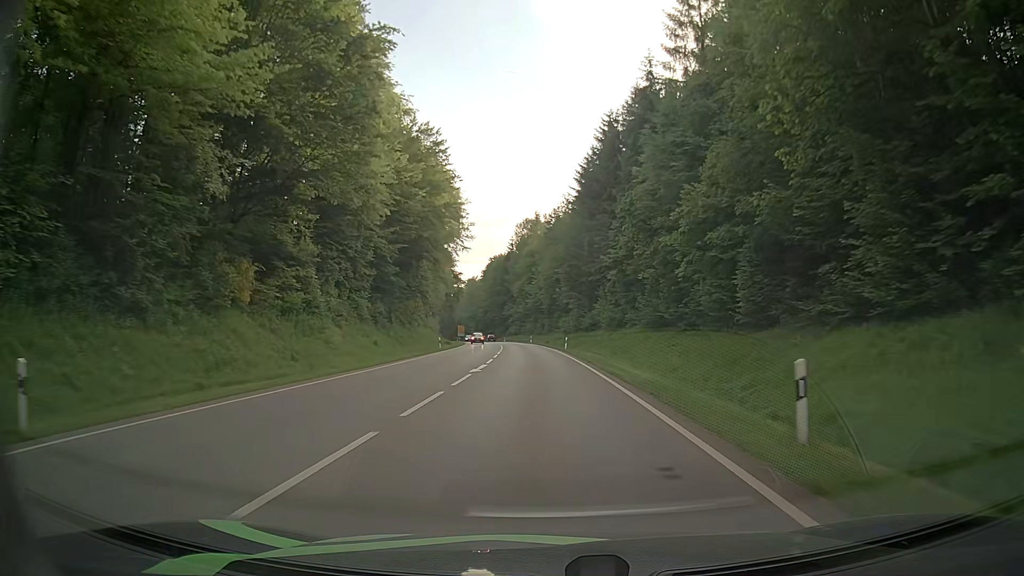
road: secondary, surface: asphalt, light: Day
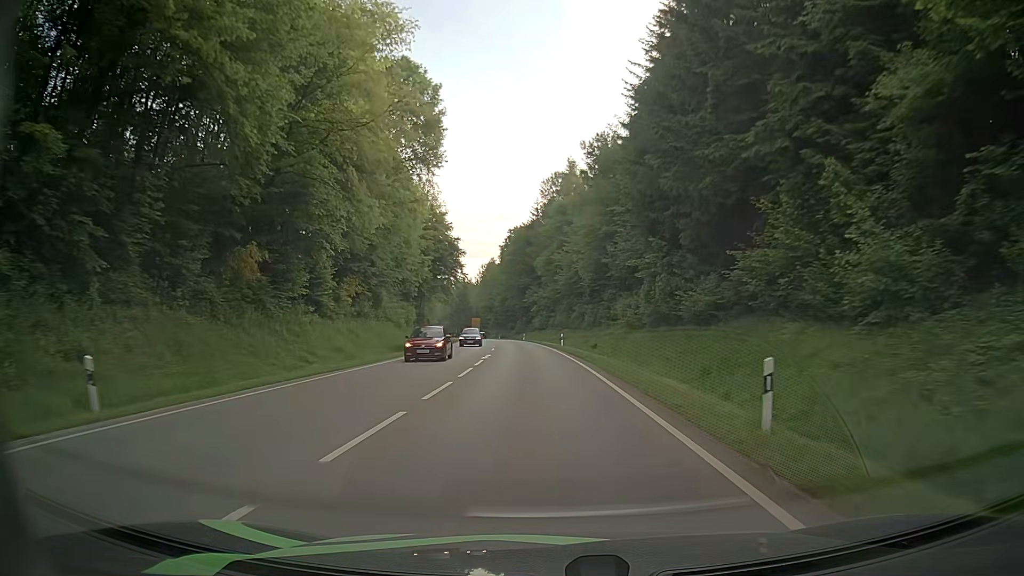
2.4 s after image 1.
(-0.6, +46.0) m; -2°
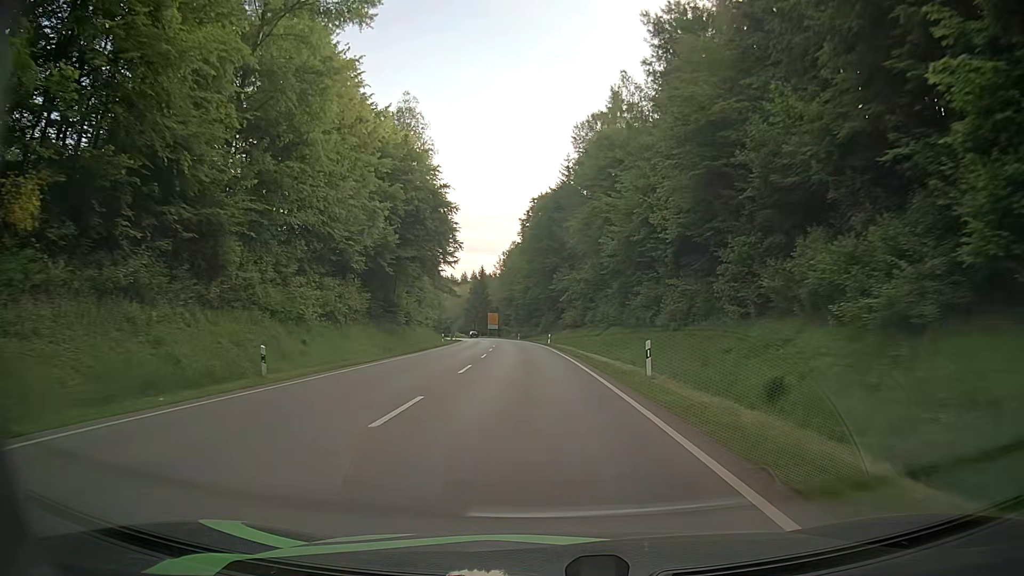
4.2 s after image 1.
(-0.7, +34.5) m; -2°
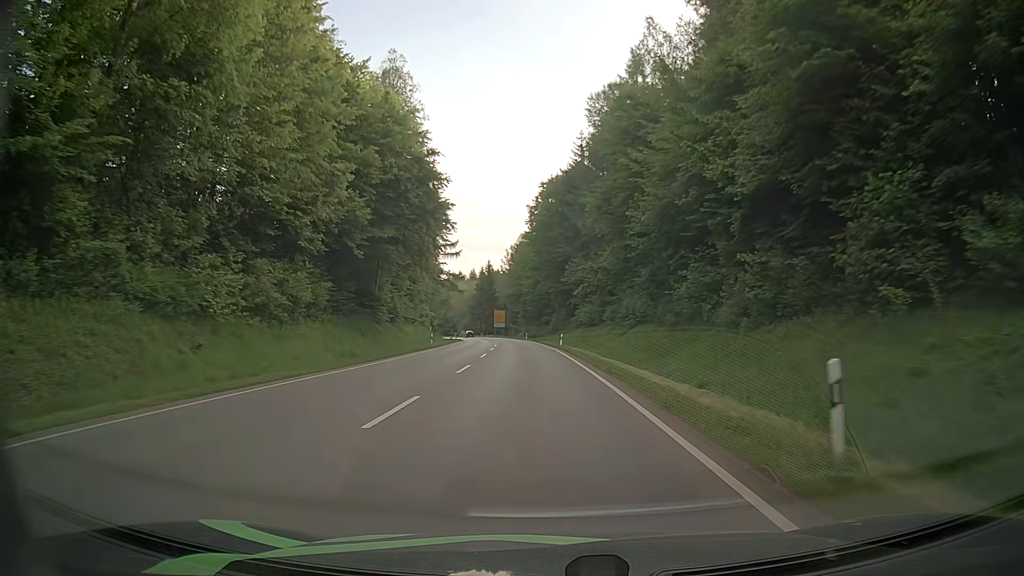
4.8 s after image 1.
(-0.1, +11.5) m; -1°
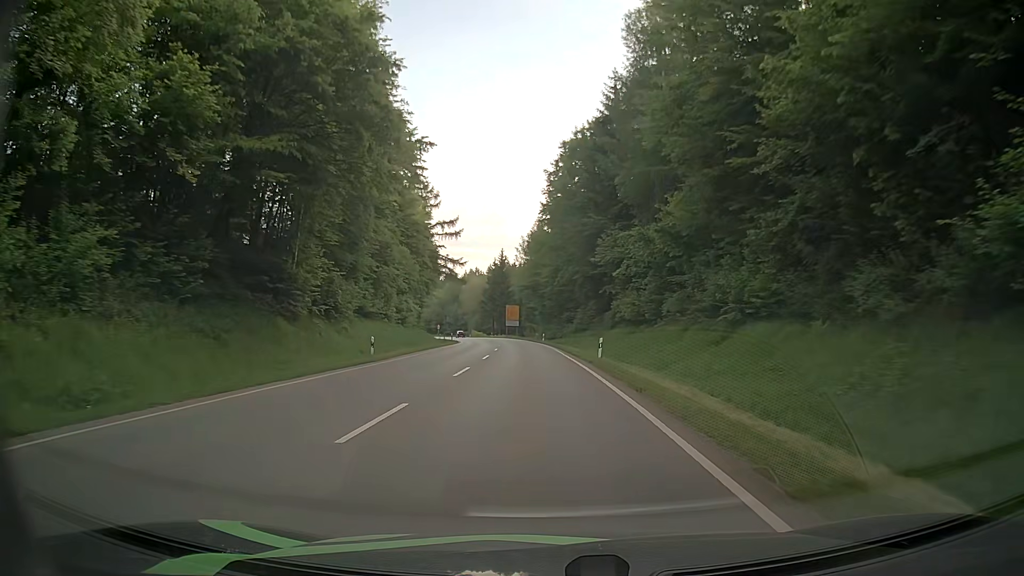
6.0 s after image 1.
(-0.4, +23.2) m; -2°
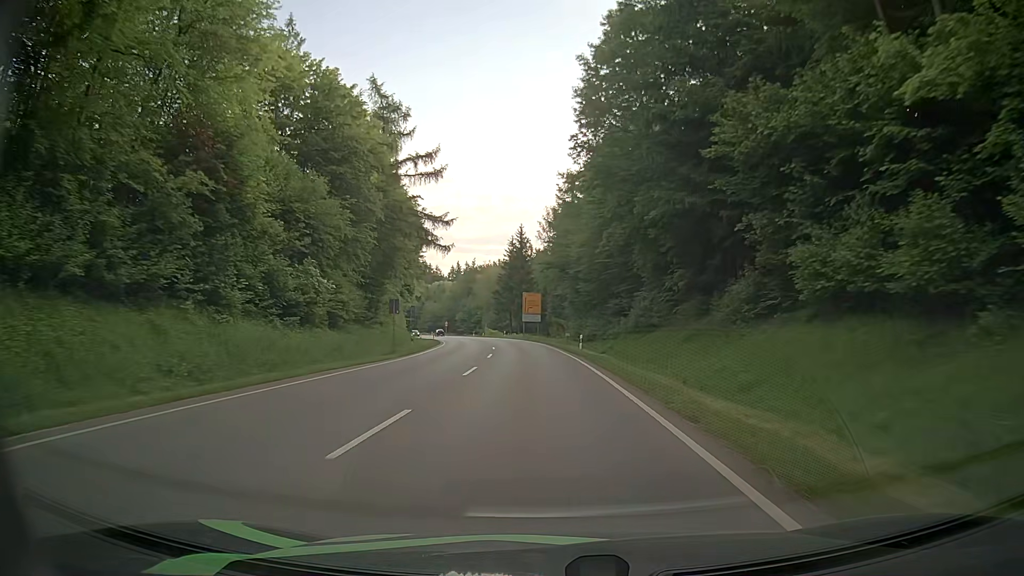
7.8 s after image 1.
(-0.8, +35.3) m; -3°
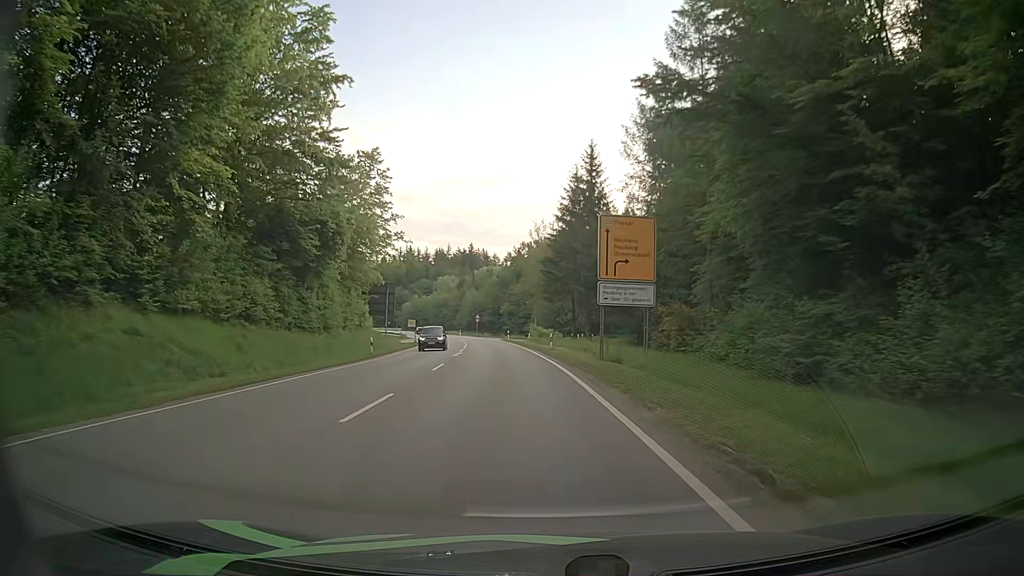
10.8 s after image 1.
(-2.4, +57.5) m; -6°
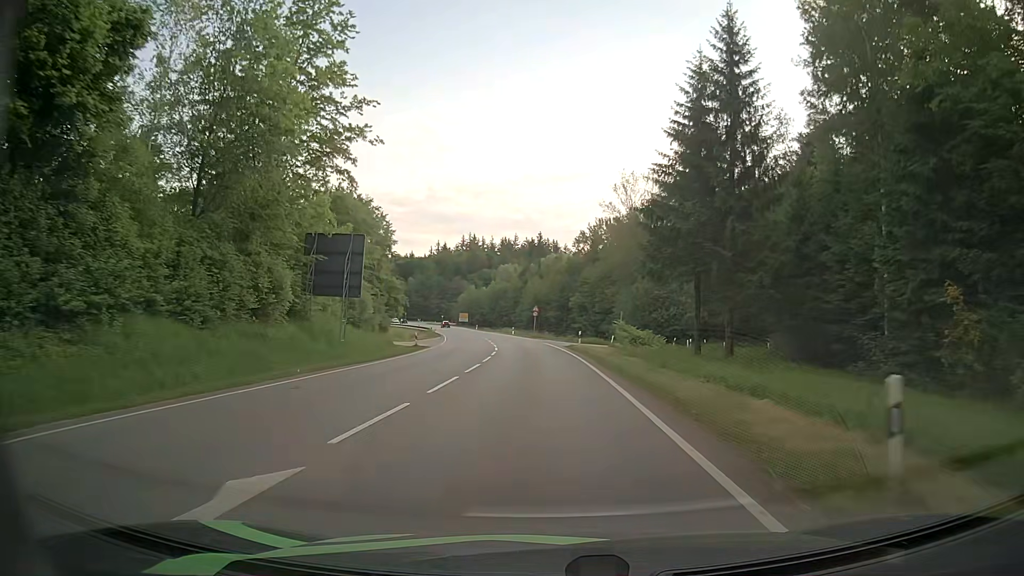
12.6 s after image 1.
(-2.0, +32.9) m; -6°
(0, +10) (0, +20) (-1, +30) (-1, +40) (-2, +50) (-3, +60) (-4, +70) (-6, +80) (-8, +89) (-10, +99) m
